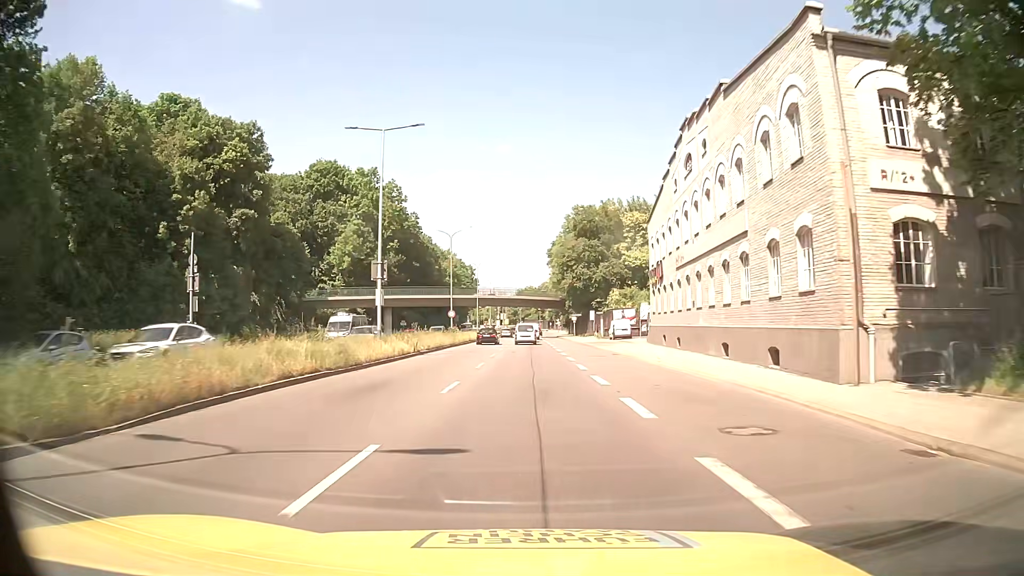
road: trunk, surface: asphalt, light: Day
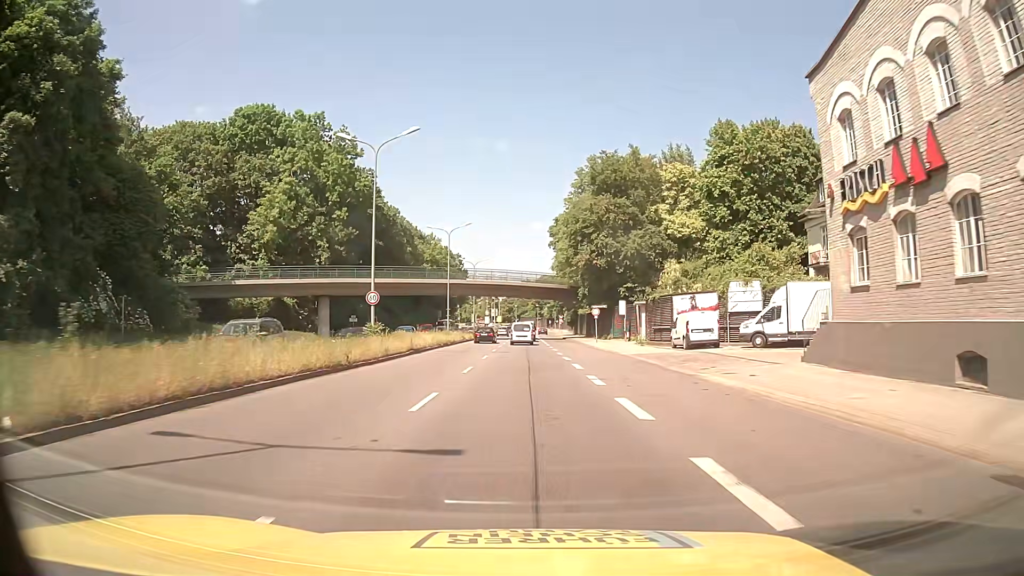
(+0.3, +30.2) m; +1°
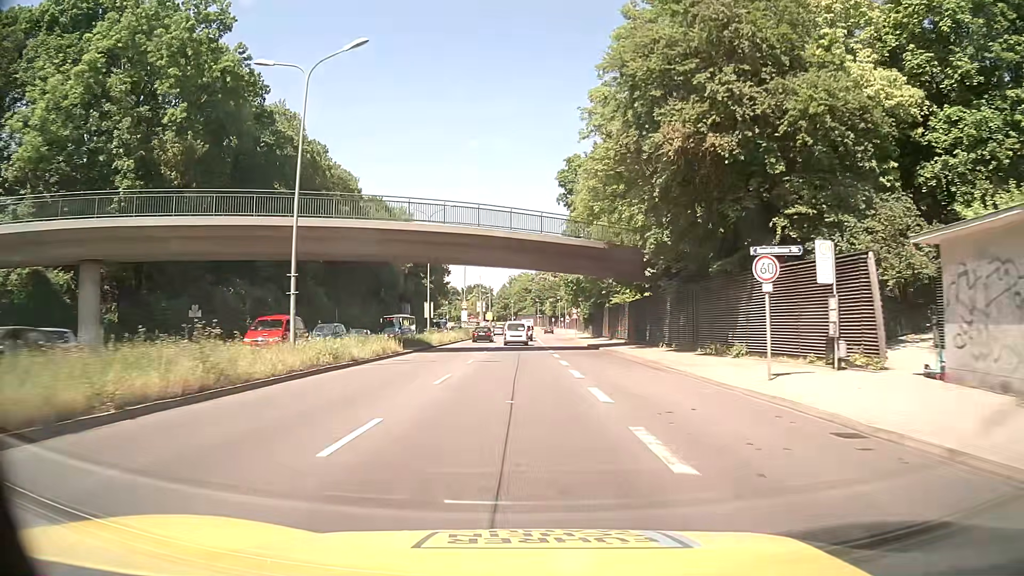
(+0.1, +40.0) m; 0°
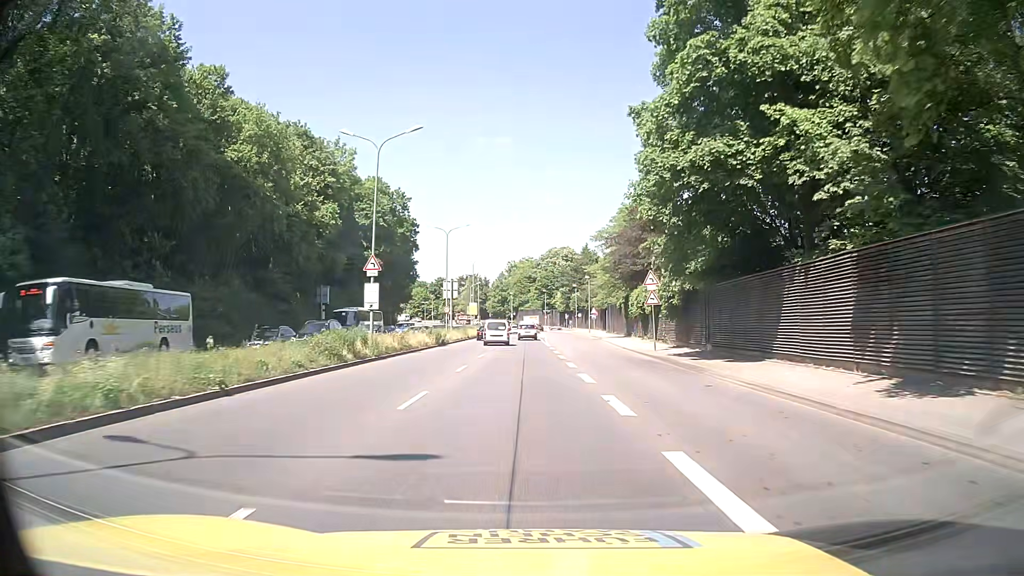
(-0.7, +50.2) m; -3°
(0, +10) (+1, +20) (+1, +30) (+1, +40) (+2, +50) (+2, +60) (+2, +70) (+3, +80) (+3, +90) (+3, +100) m
